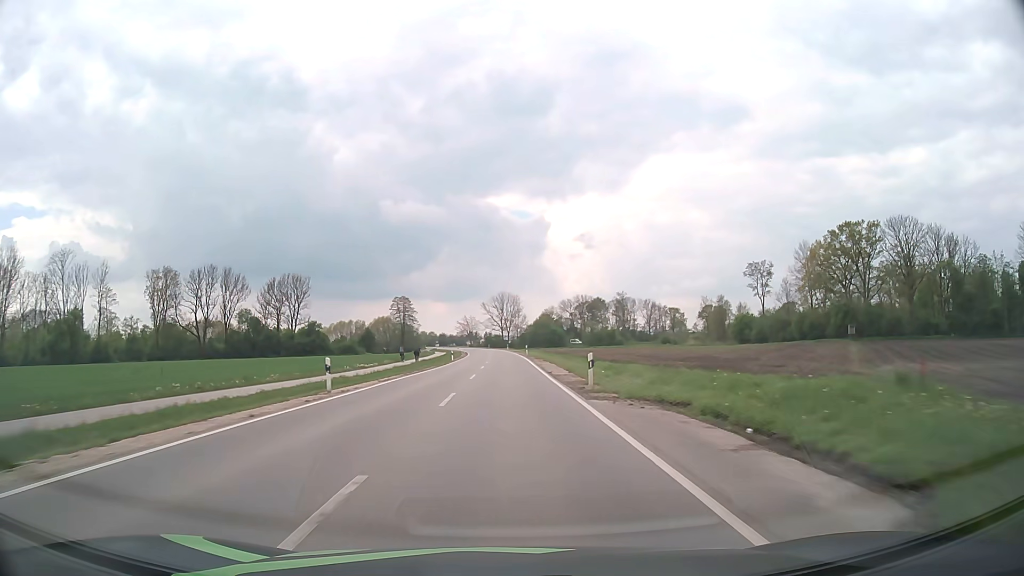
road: tertiary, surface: asphalt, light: Day
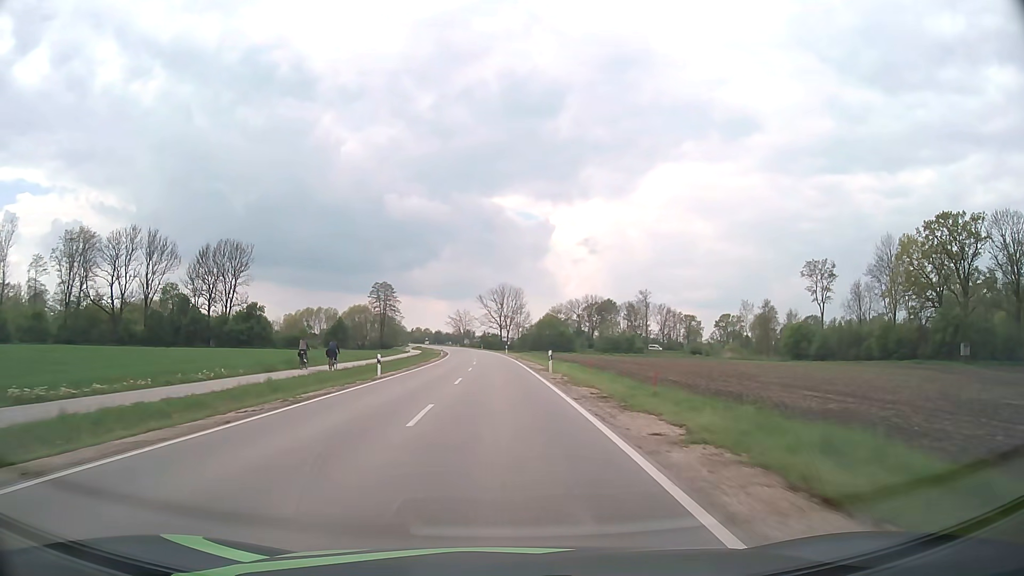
(0.0, +39.7) m; 0°
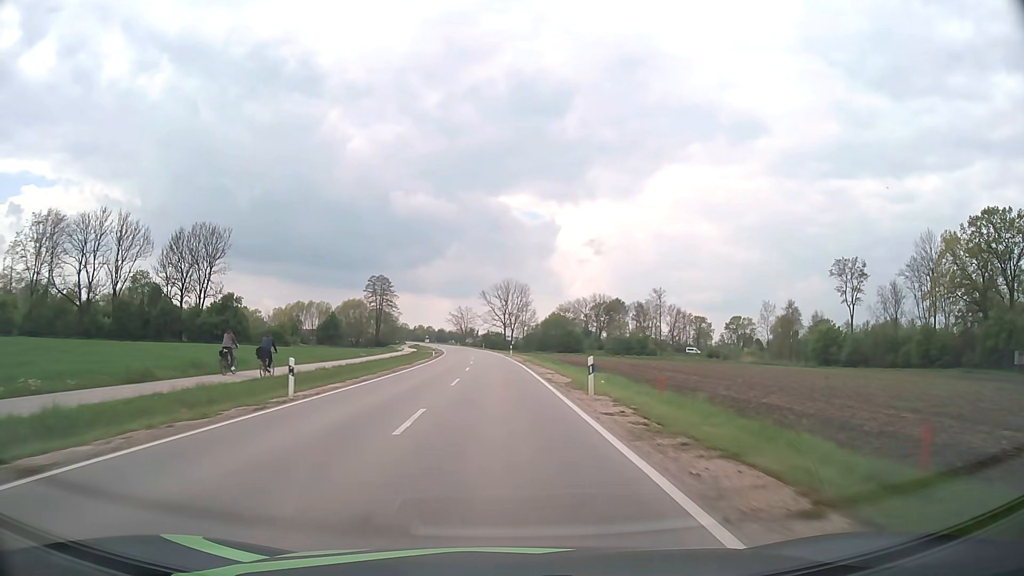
(0.0, +13.3) m; 0°
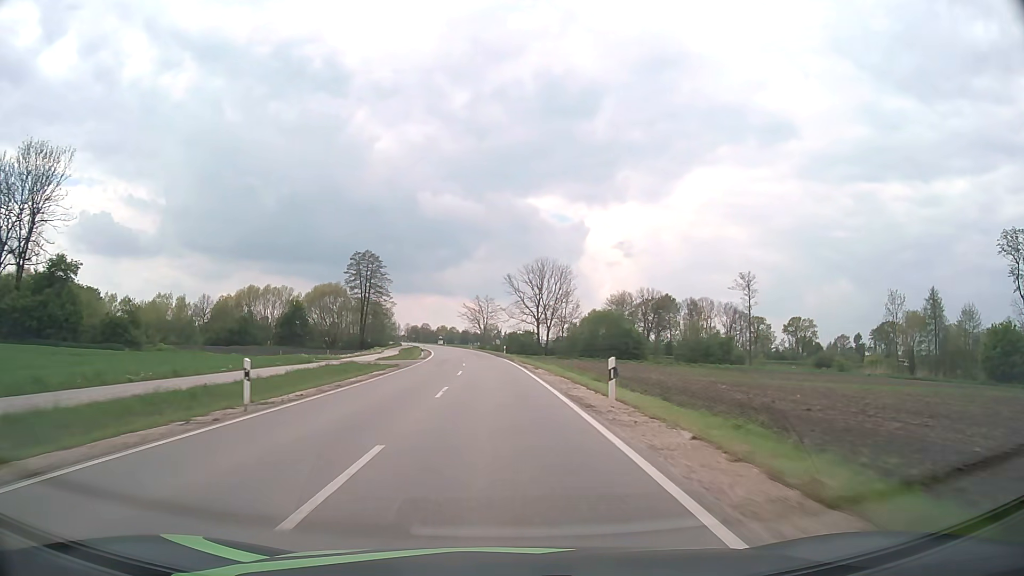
(-1.0, +53.3) m; -2°
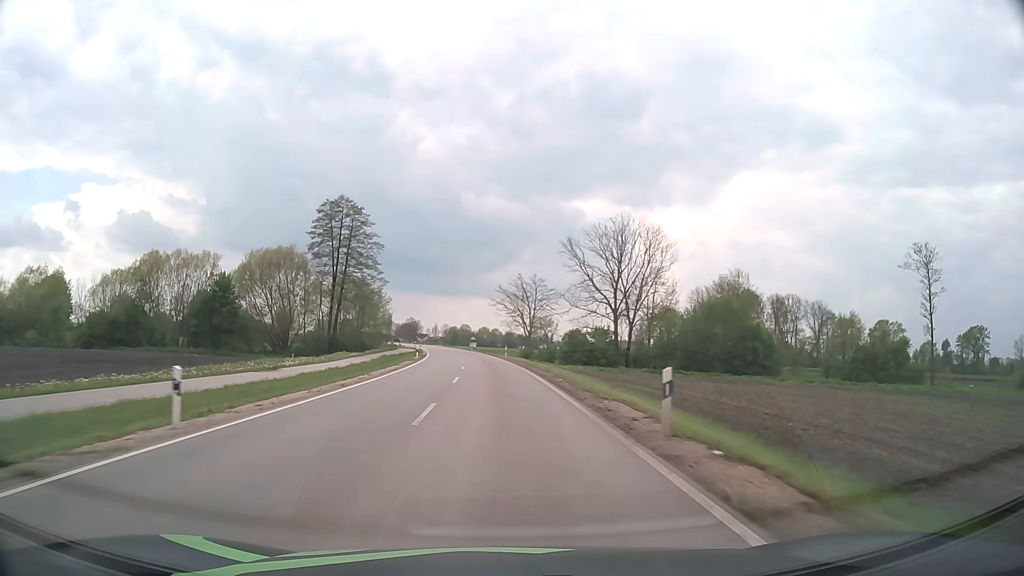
(-1.8, +53.7) m; -4°
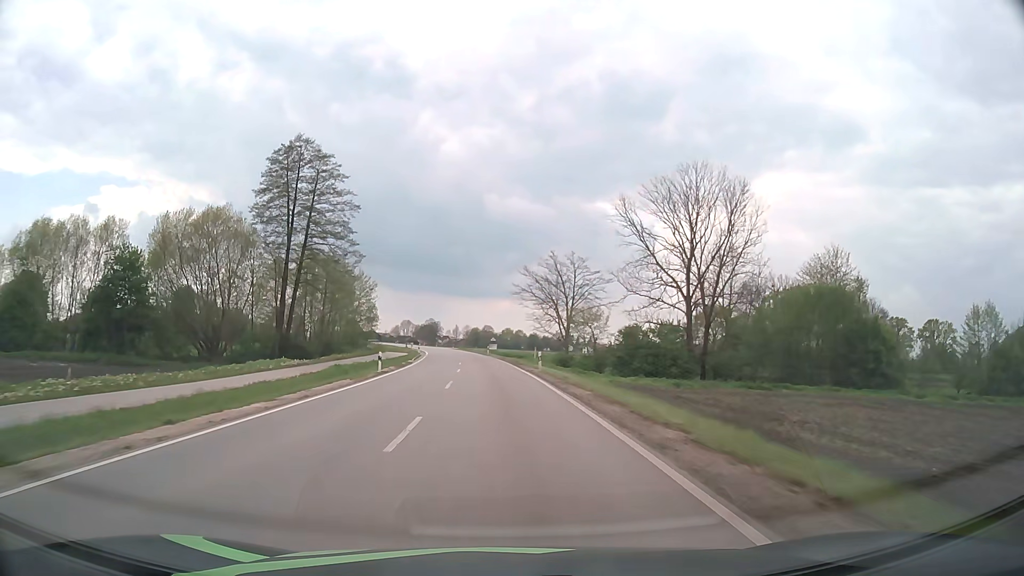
(-0.4, +27.0) m; -2°
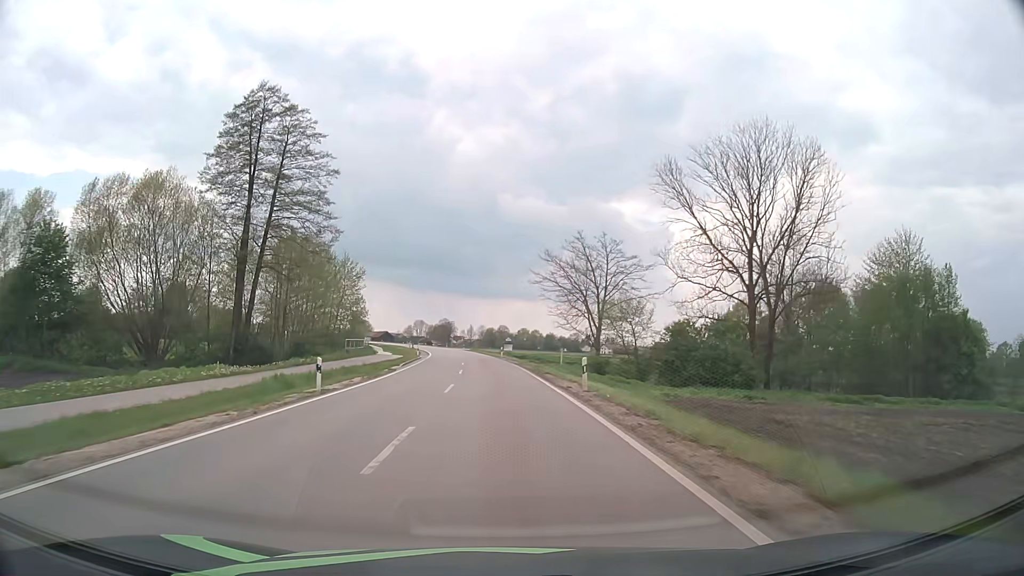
(-0.1, +13.5) m; -1°
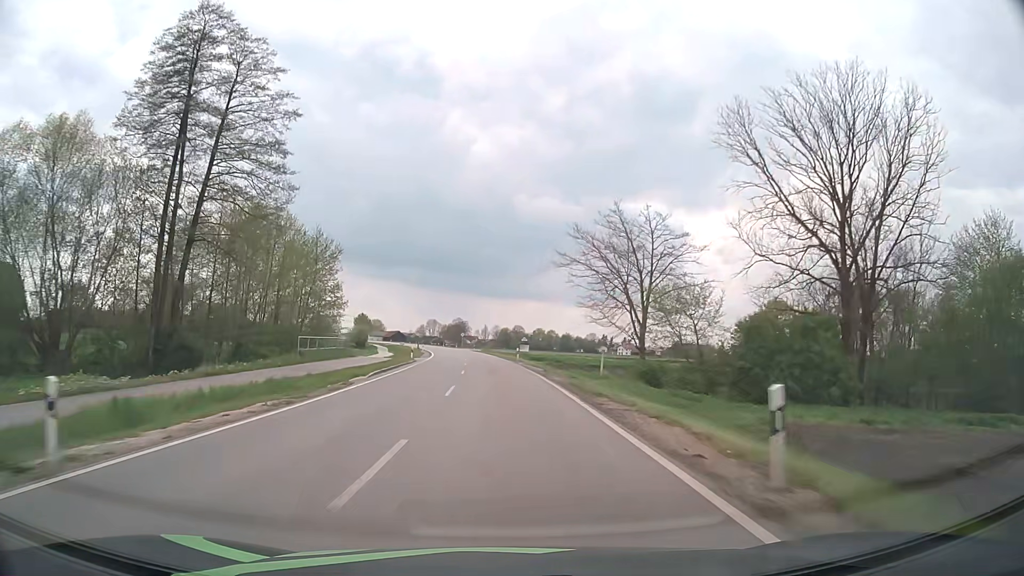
(-0.2, +13.4) m; -1°
(0, +10) (0, +20) (-1, +30) (-1, +40) (-2, +50) (-2, +60) (-3, +70) (-4, +80) (-5, +90) (-6, +100) m
